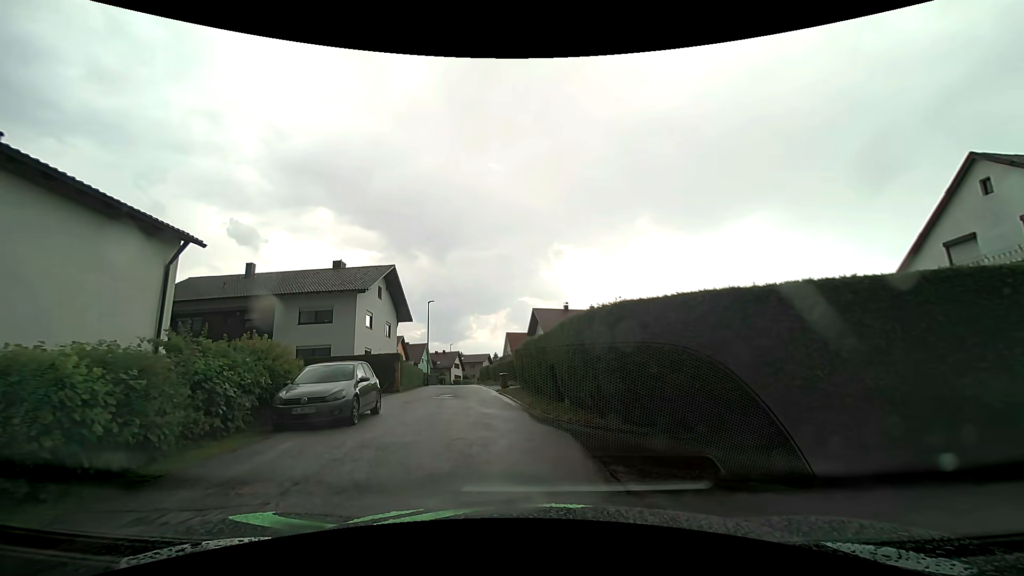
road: residential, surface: asphalt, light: Day
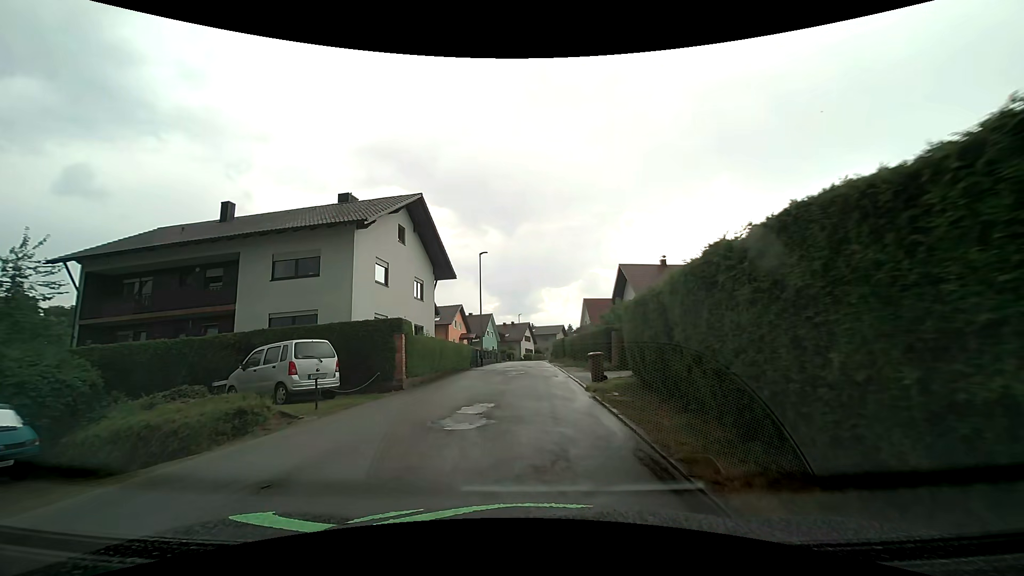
(-0.7, +14.0) m; -7°
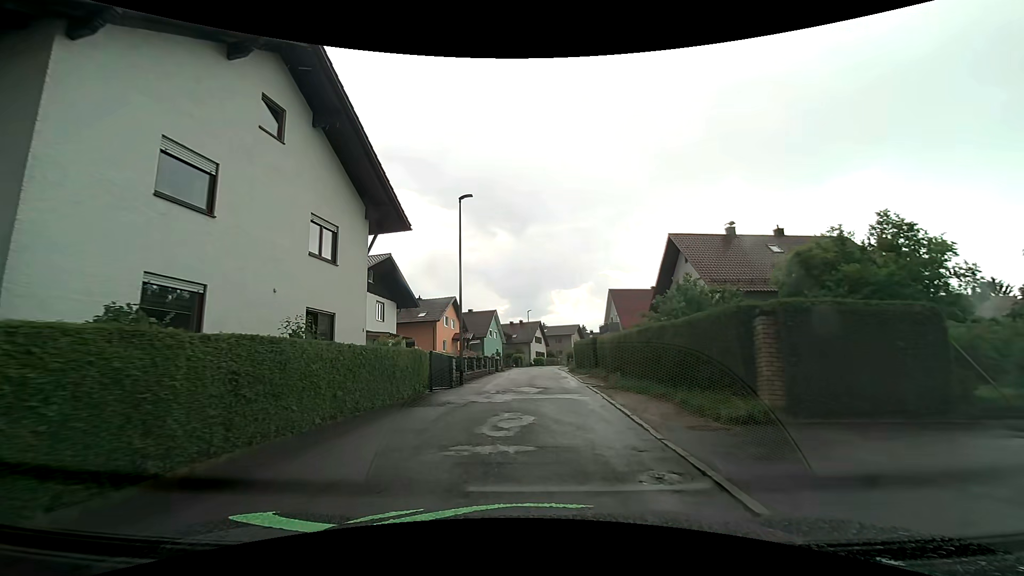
(-0.1, +14.9) m; -2°
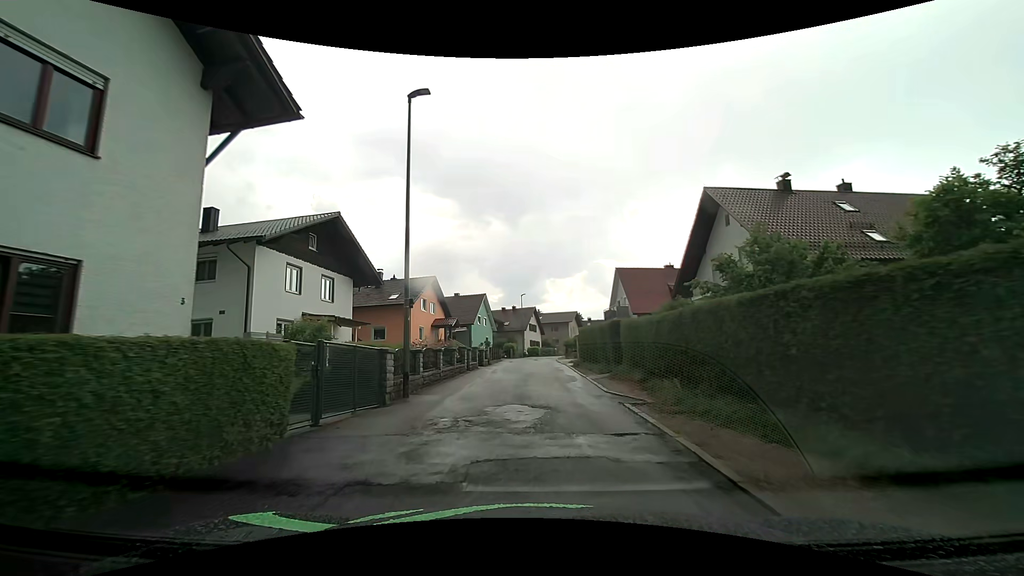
(+0.2, +8.5) m; +3°
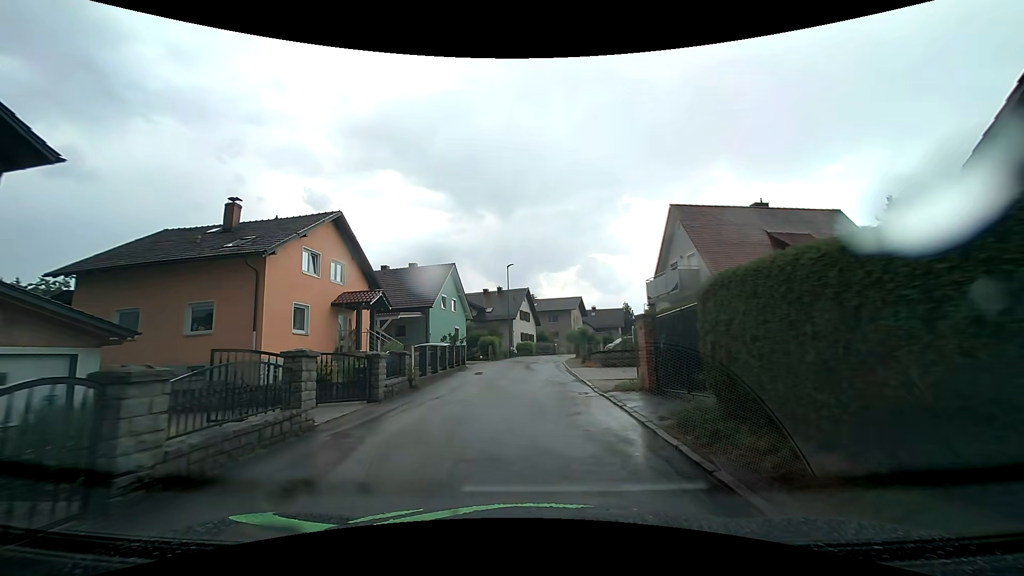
(-0.1, +21.6) m; 0°
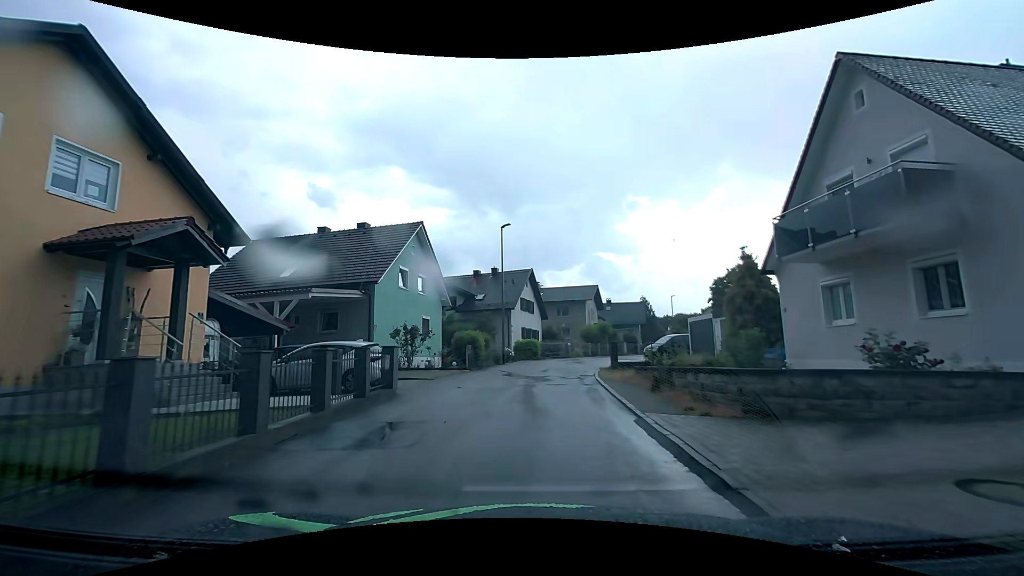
(0.0, +14.8) m; +1°
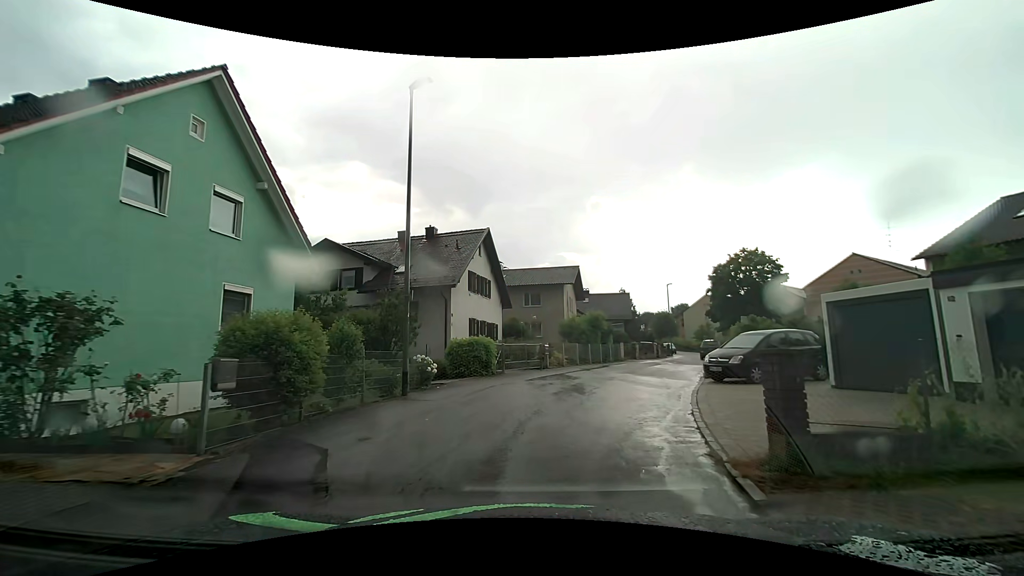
(0.0, +16.9) m; +2°
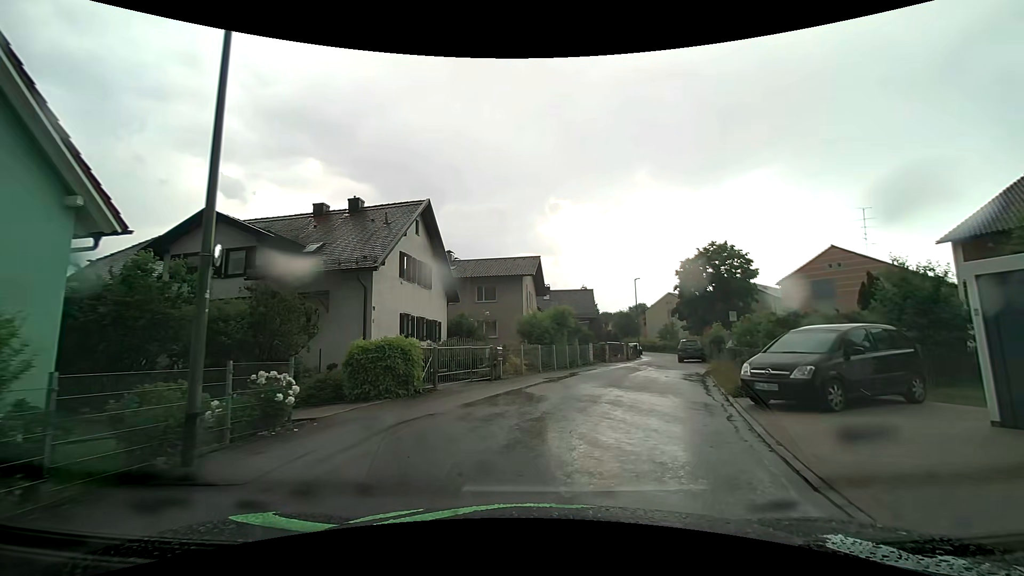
(+0.3, +6.1) m; +4°
(+1, +10) (+4, +20) (+7, +29) (+9, +39) (+14, +48) (+17, +57) (+18, +67) (+18, +77) (+19, +87) (+19, +97) m
